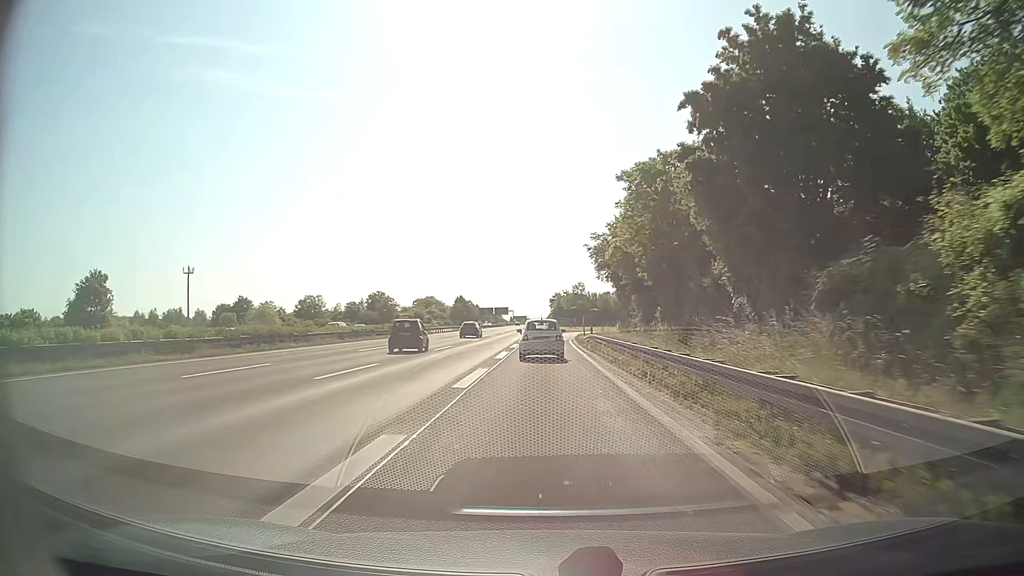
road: motorway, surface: asphalt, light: Day
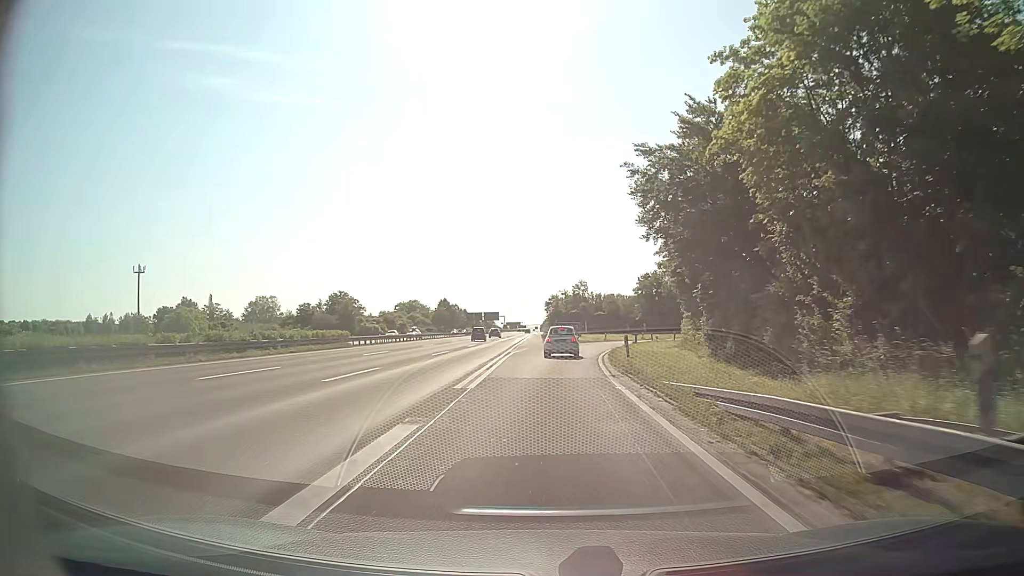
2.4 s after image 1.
(0.0, +34.5) m; 0°
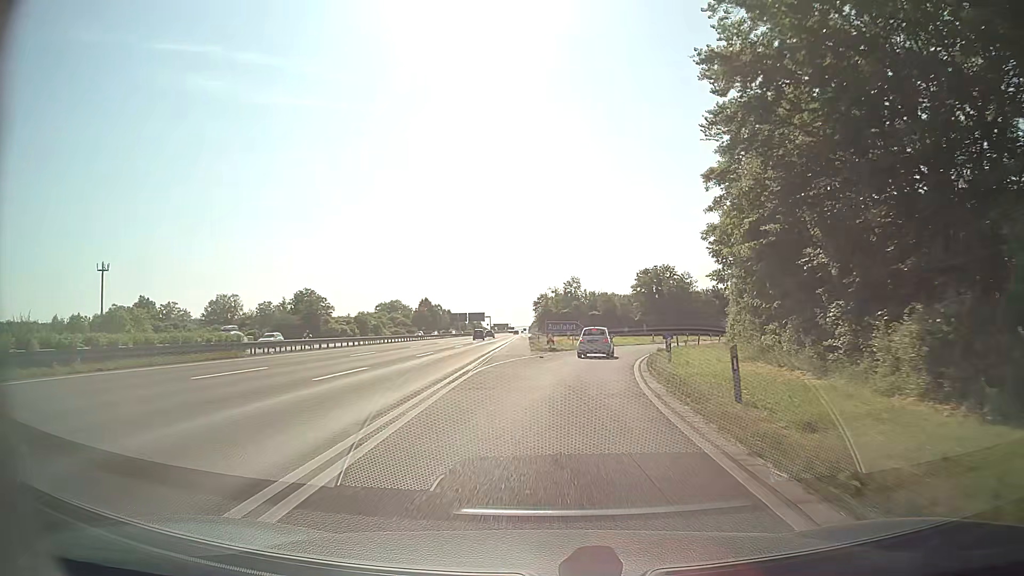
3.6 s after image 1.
(+0.2, +17.3) m; +1°
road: motorway_link
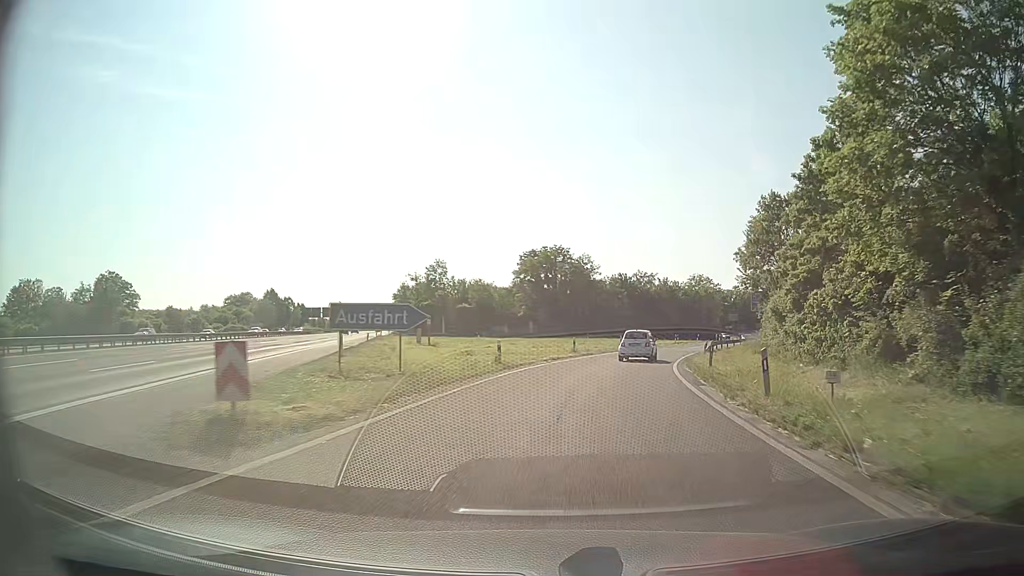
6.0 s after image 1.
(+2.7, +35.7) m; +10°
(0, +10) (+2, +20) (+4, +30) (+6, +39) (+9, +49) (+12, +58) (+16, +68) (+20, +77) (+24, +86) (+29, +95) m
